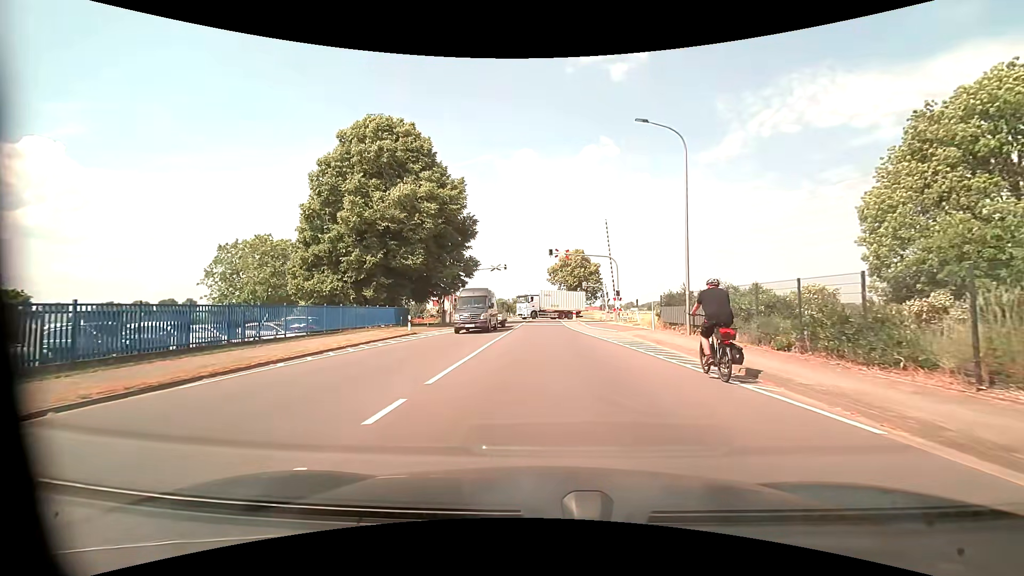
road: tertiary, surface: asphalt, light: Day
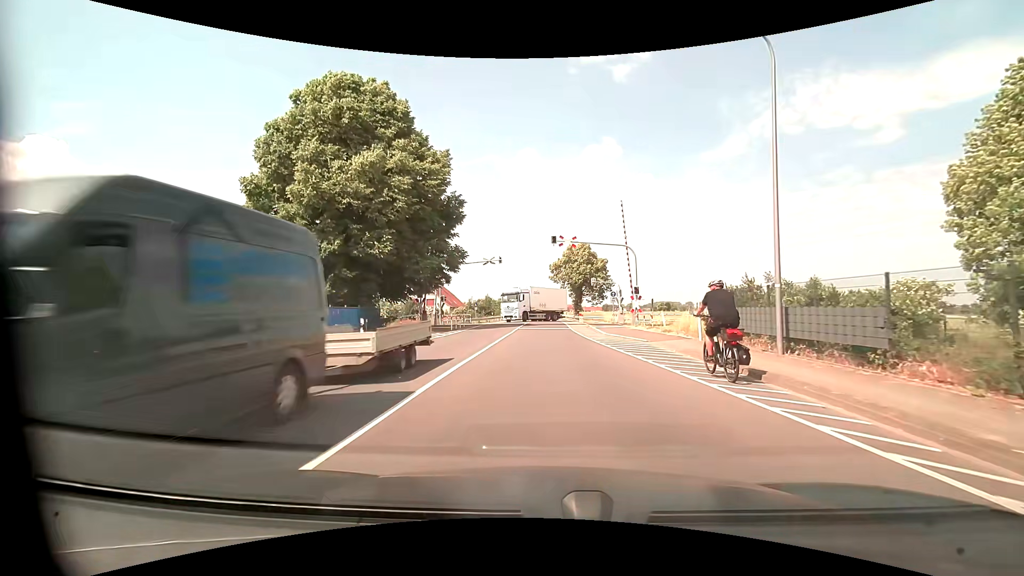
(-0.1, +8.2) m; -1°
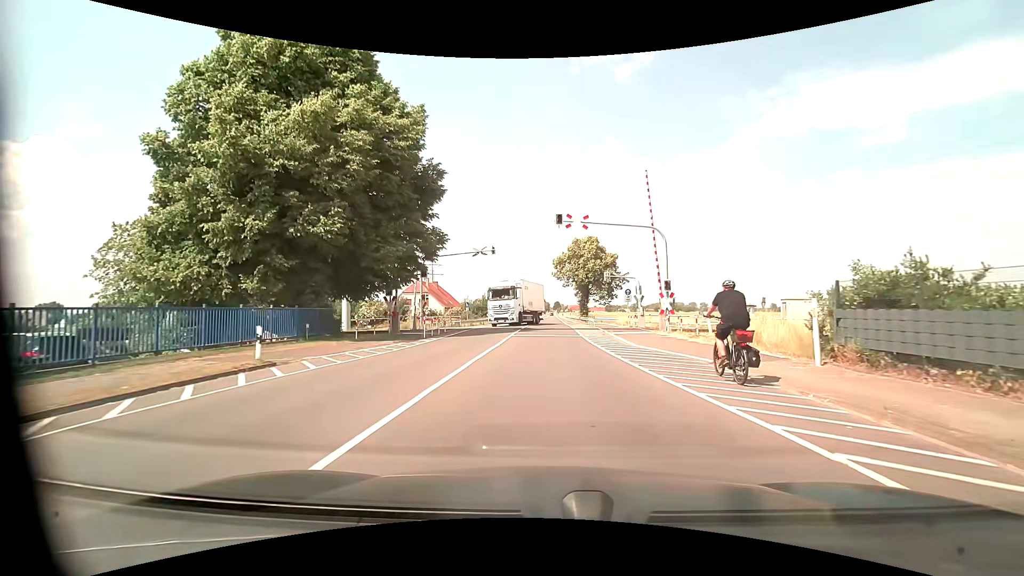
(0.0, +8.3) m; 0°
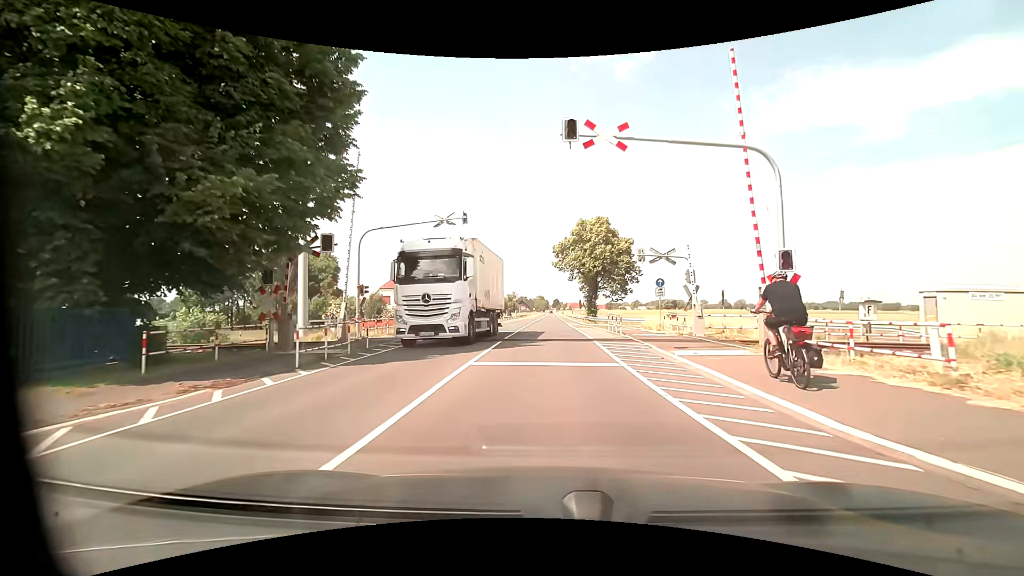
(+0.1, +13.5) m; +1°
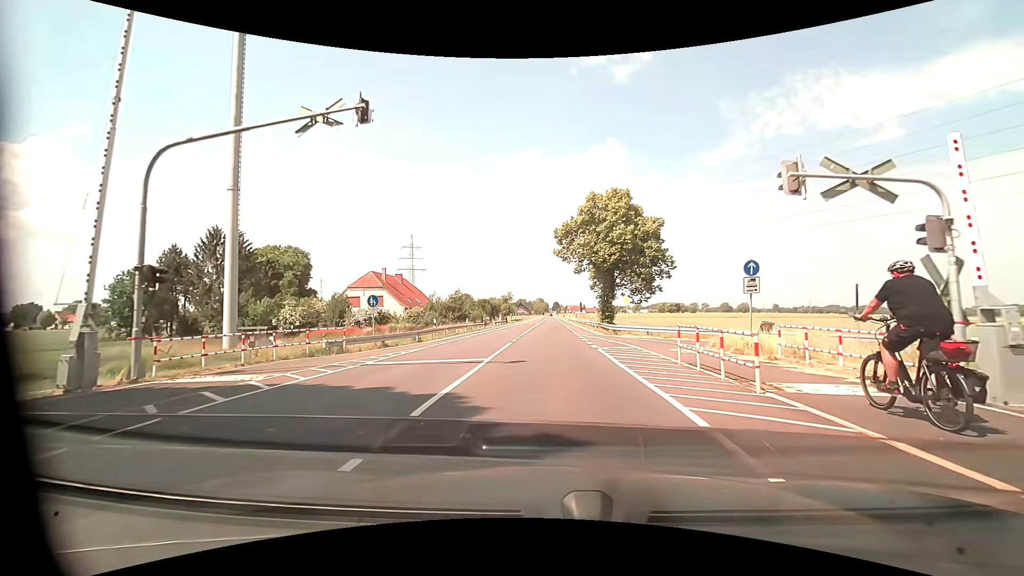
(-0.1, +14.7) m; -1°
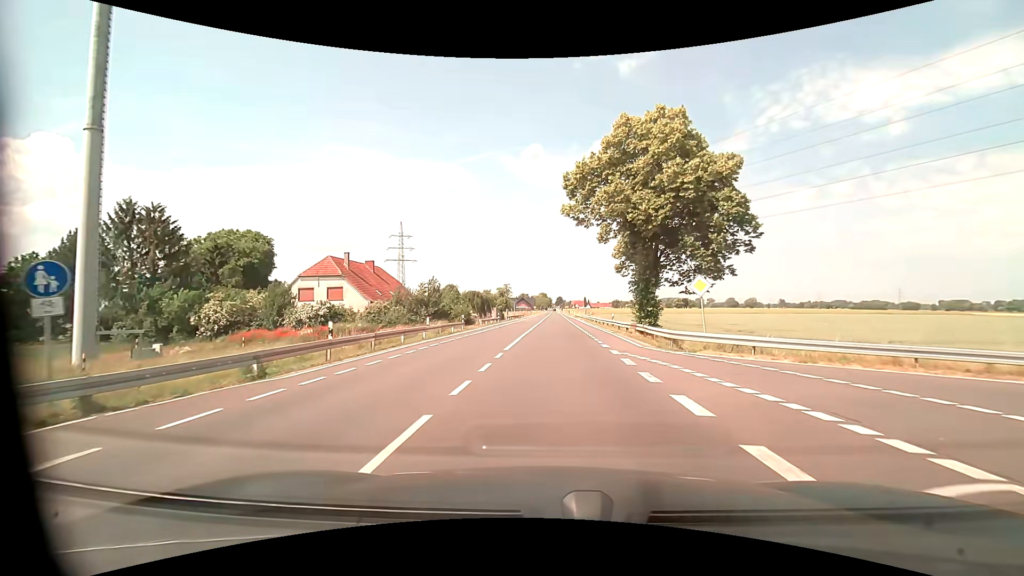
(0.0, +16.3) m; 0°
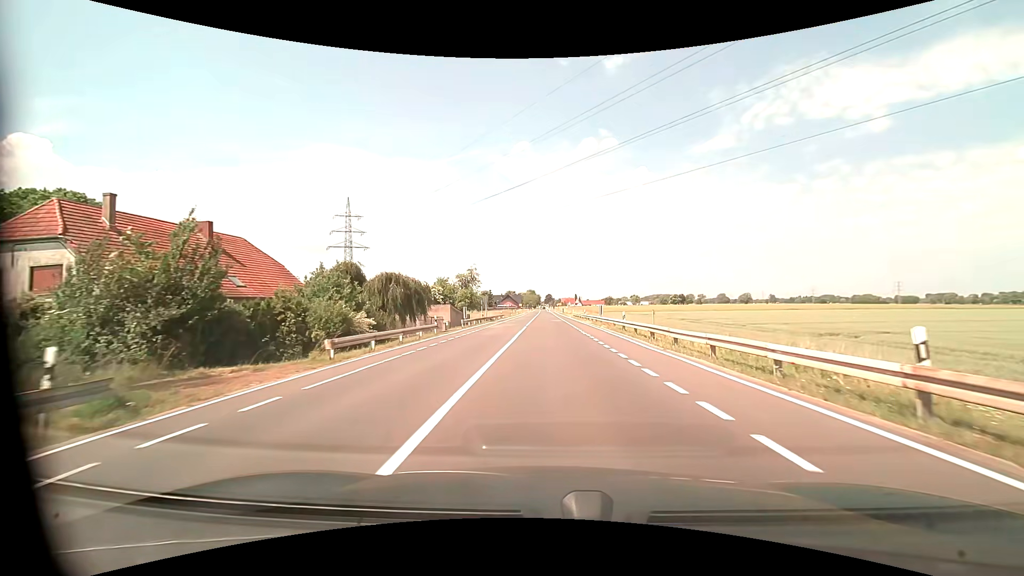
(0.0, +33.8) m; +1°
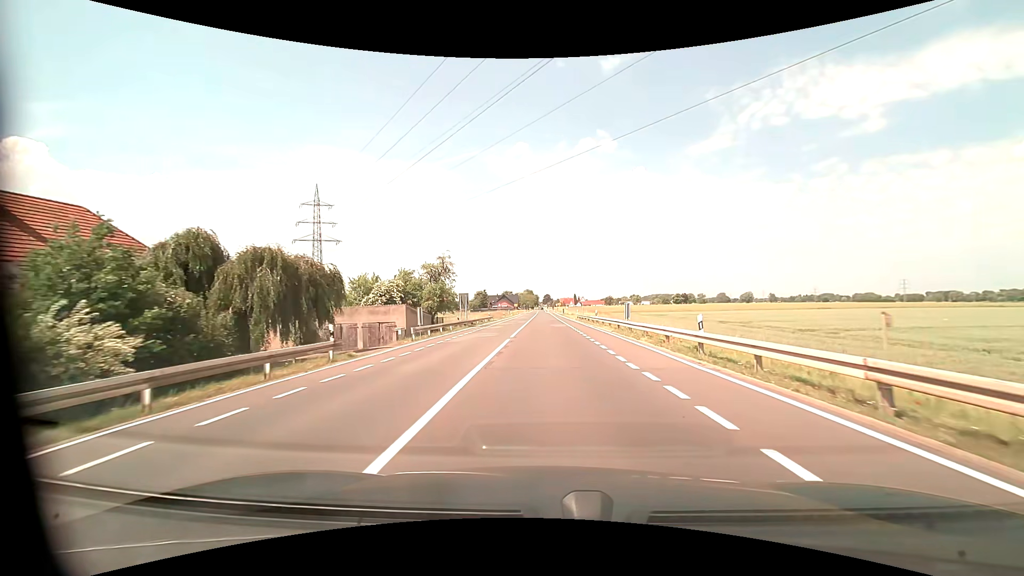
(0.0, +15.8) m; 0°
(0, +10) (0, +20) (0, +30) (0, +40) (0, +50) (0, +60) (0, +70) (0, +80) (0, +90) (0, +100) m
